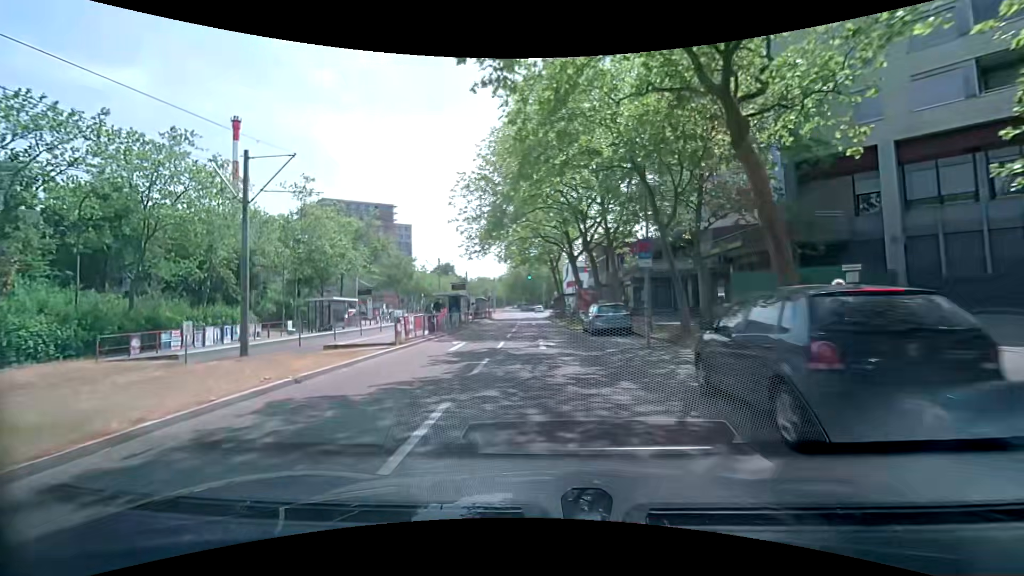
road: tertiary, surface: asphalt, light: Day
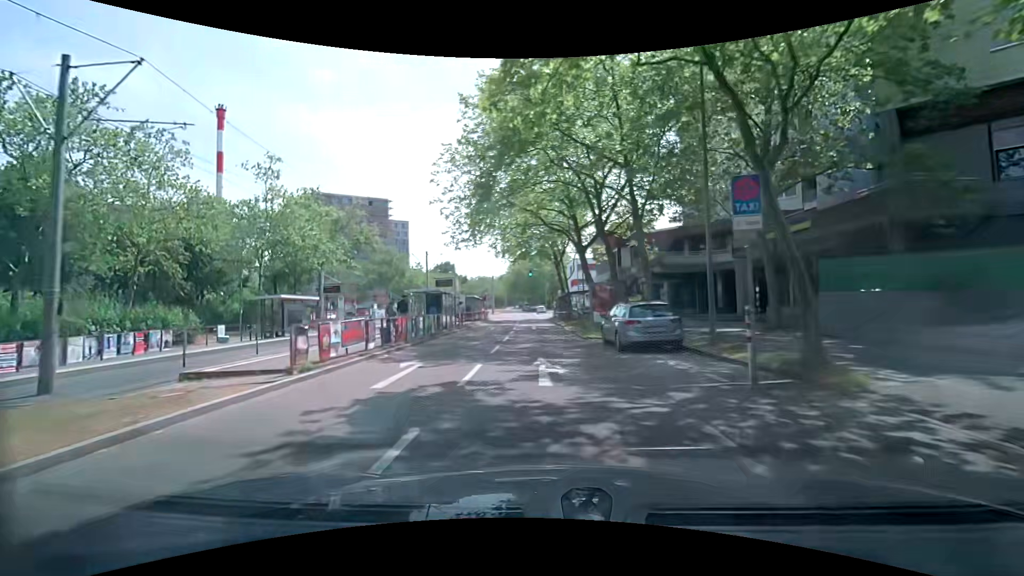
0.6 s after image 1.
(0.0, +7.3) m; 0°
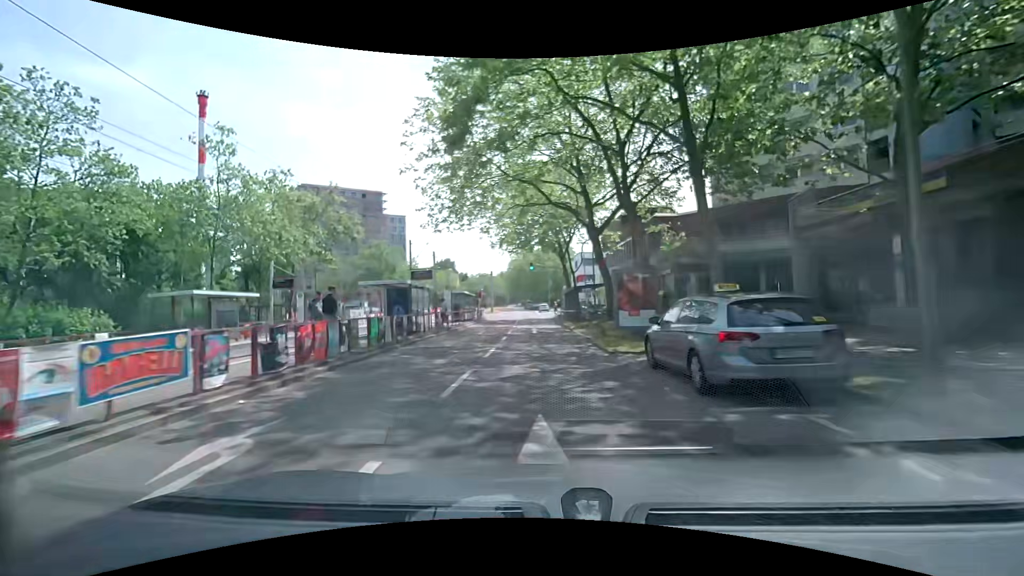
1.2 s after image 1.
(0.0, +7.3) m; -1°
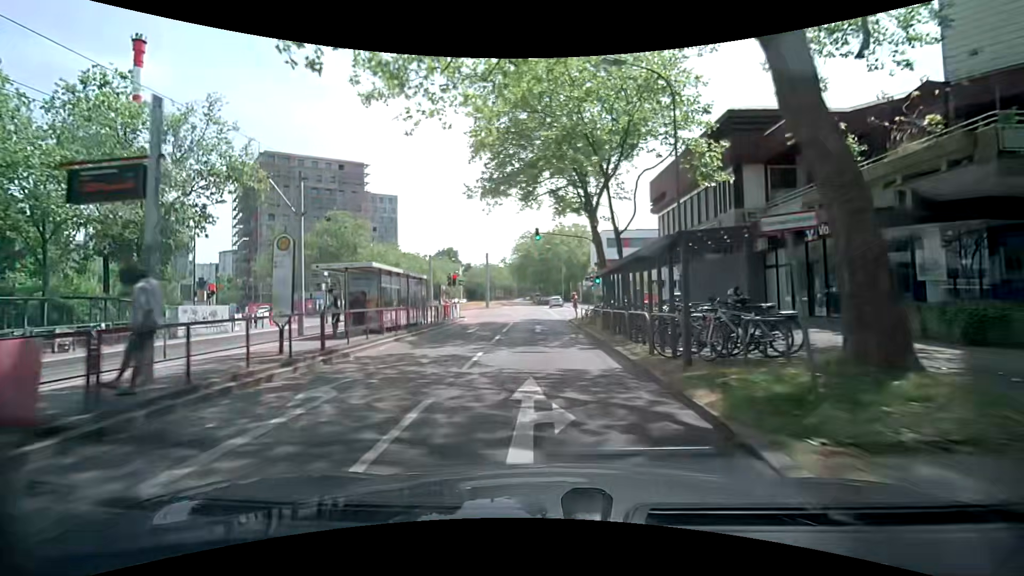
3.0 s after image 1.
(0.0, +21.6) m; 0°
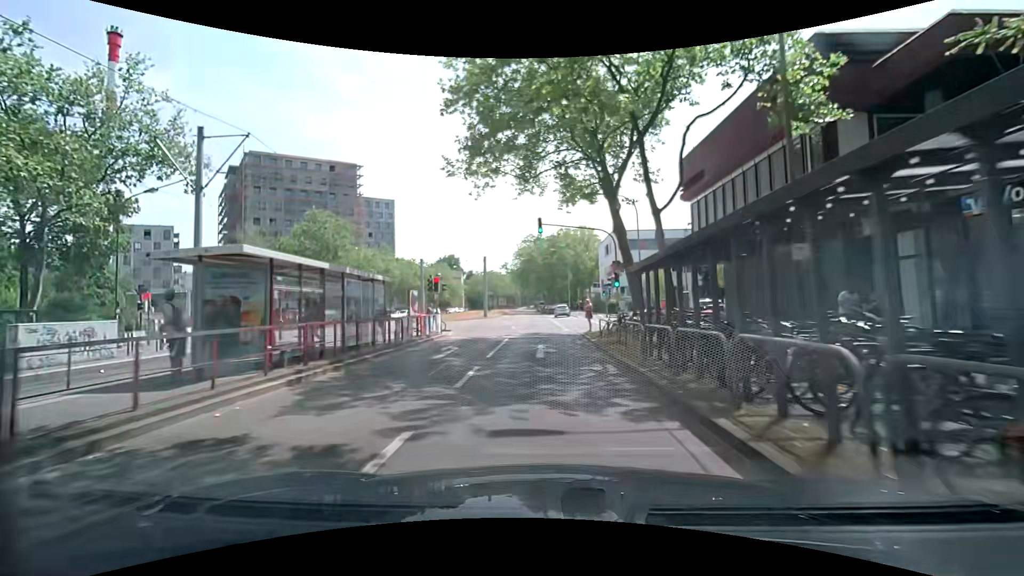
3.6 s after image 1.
(-0.1, +7.1) m; -1°
(0, +10) (0, +20) (0, +30) (-1, +40) (-1, +50) (-2, +60) (-2, +70) (-3, +80) (-3, +90) (-4, +100) m
